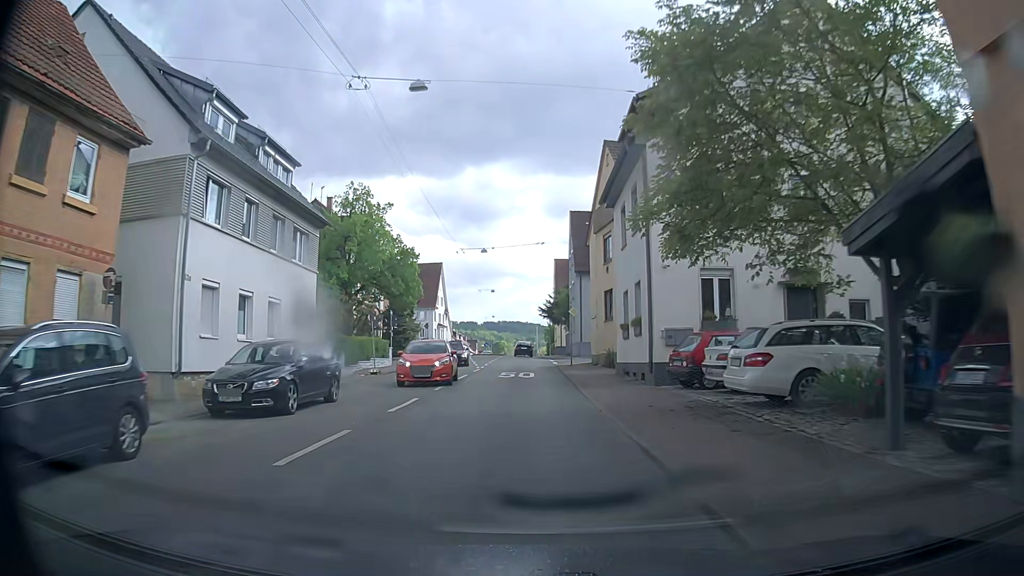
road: secondary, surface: asphalt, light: Day
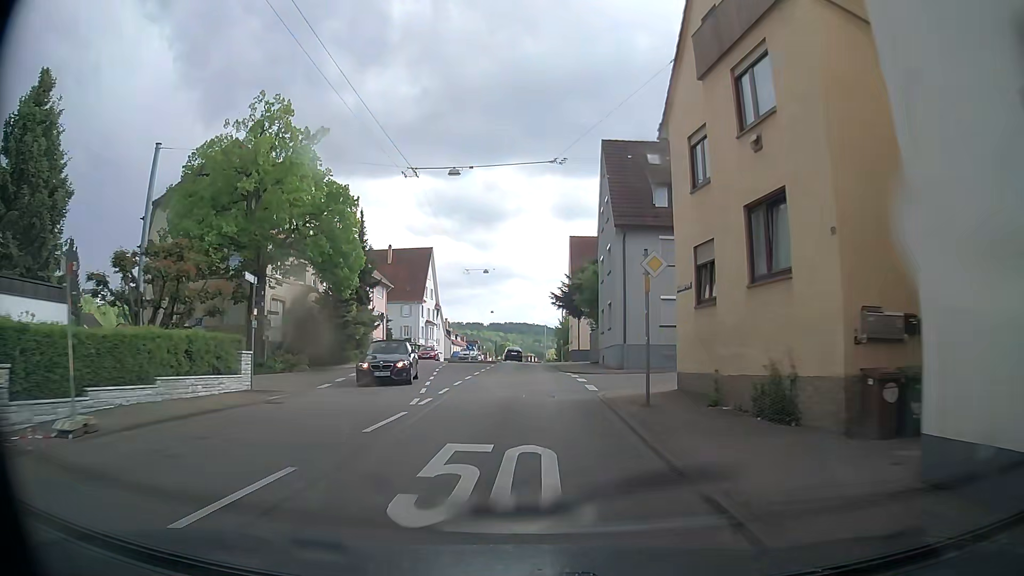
(+0.2, +21.3) m; 0°
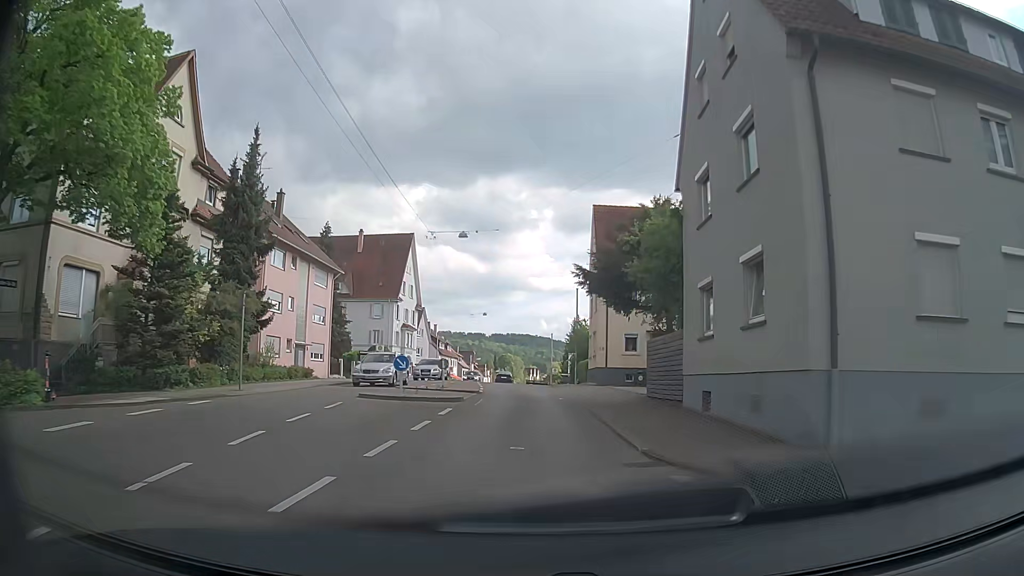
(-0.1, +21.4) m; -1°
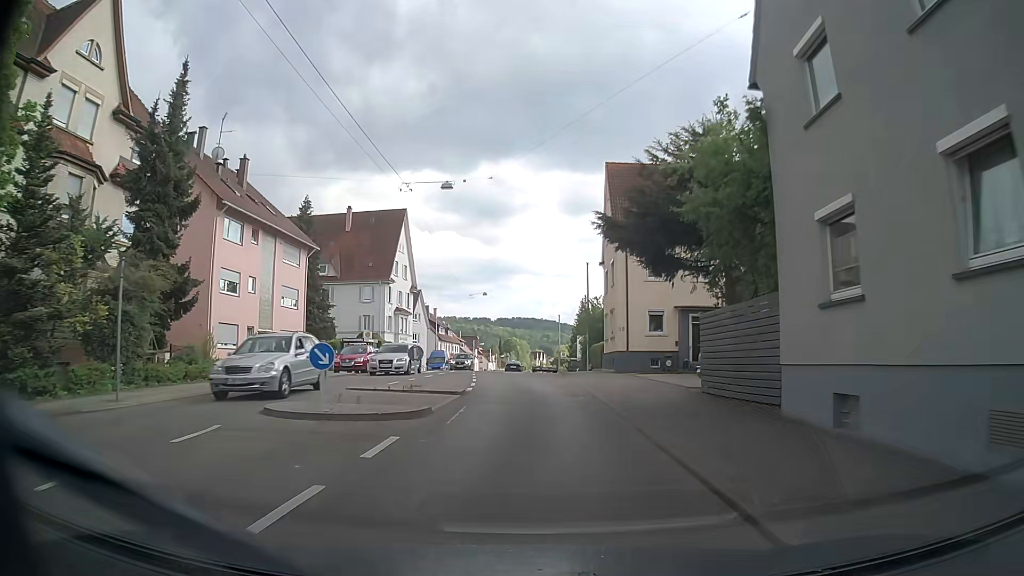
(+0.1, +7.1) m; 0°
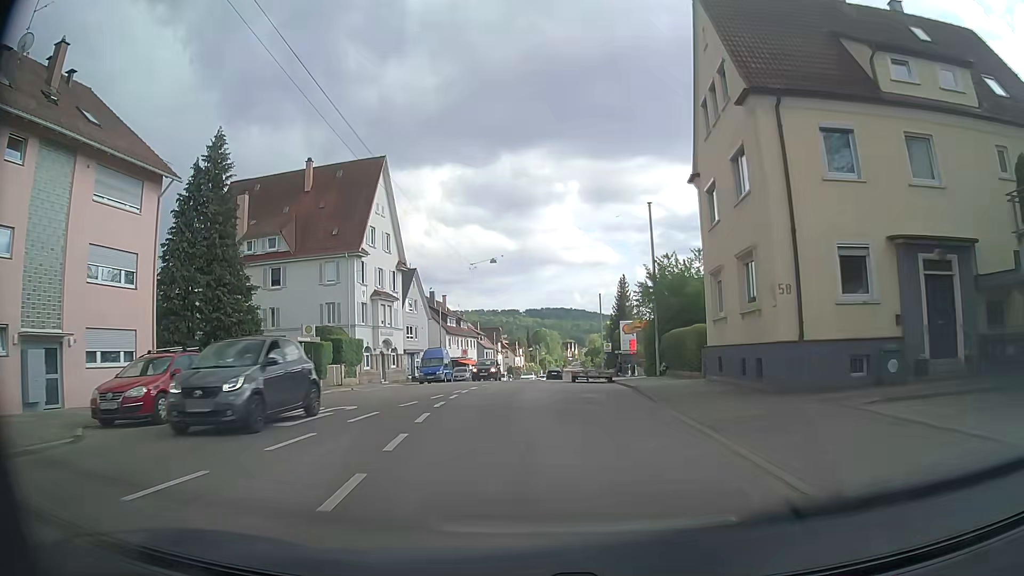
(-0.5, +21.5) m; -3°
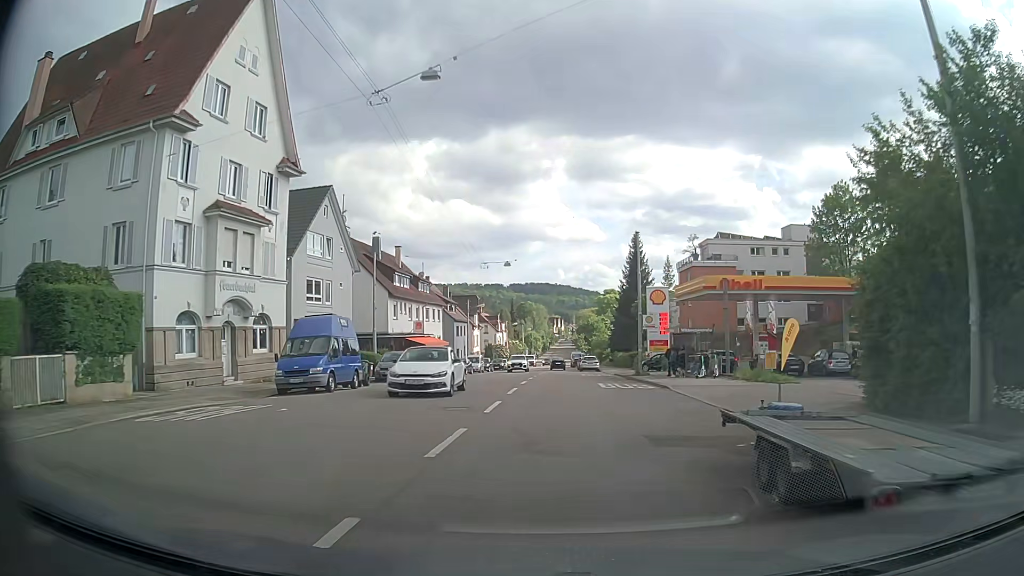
(-0.2, +27.5) m; +1°
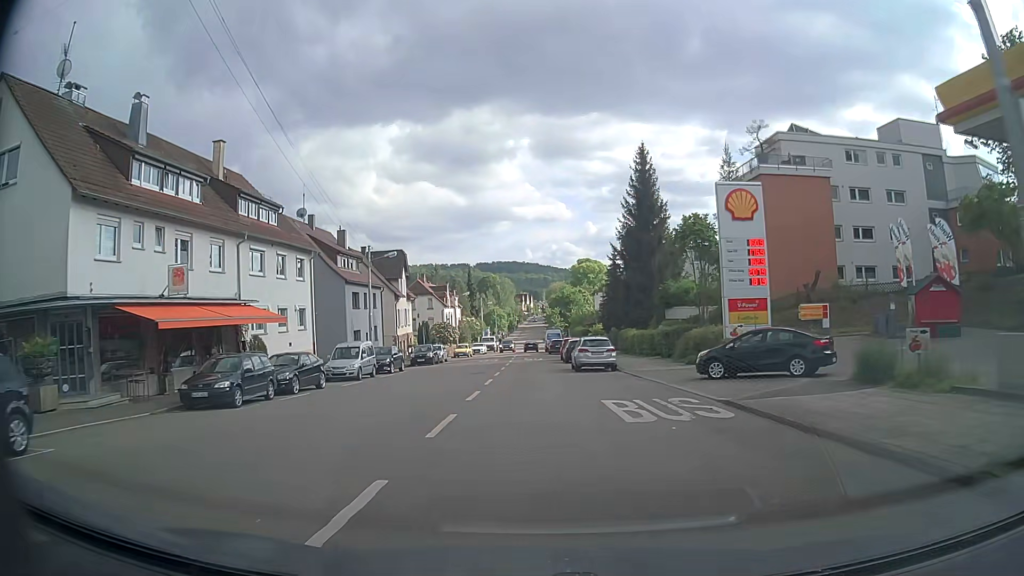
(+1.6, +34.7) m; +3°
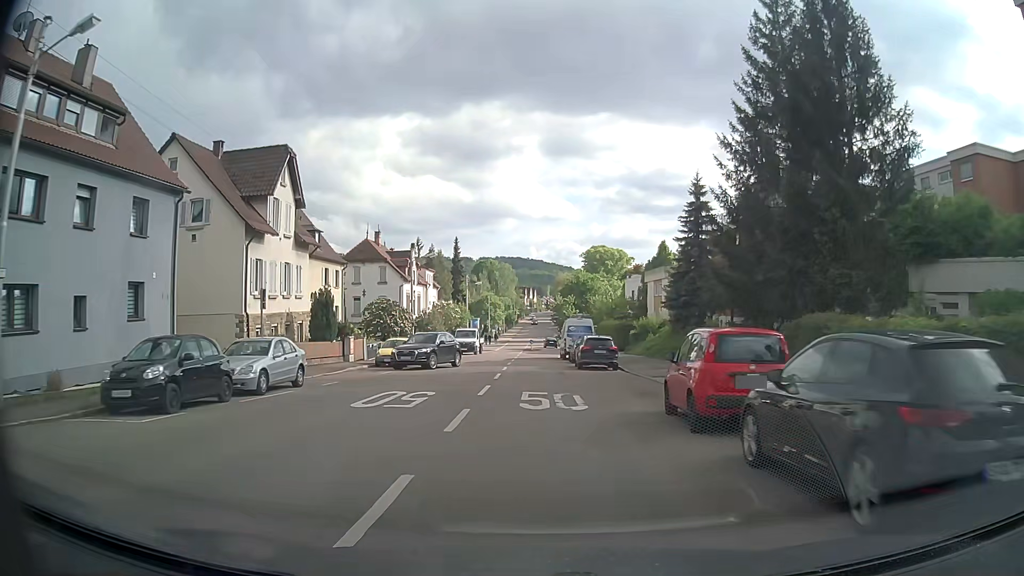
(-0.3, +36.5) m; 0°
